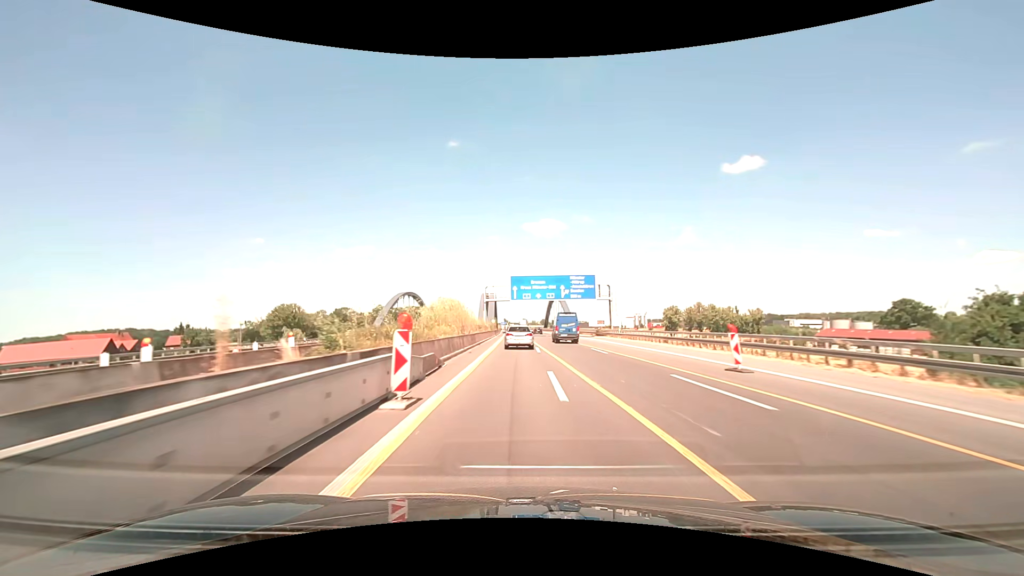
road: motorway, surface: asphalt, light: Day
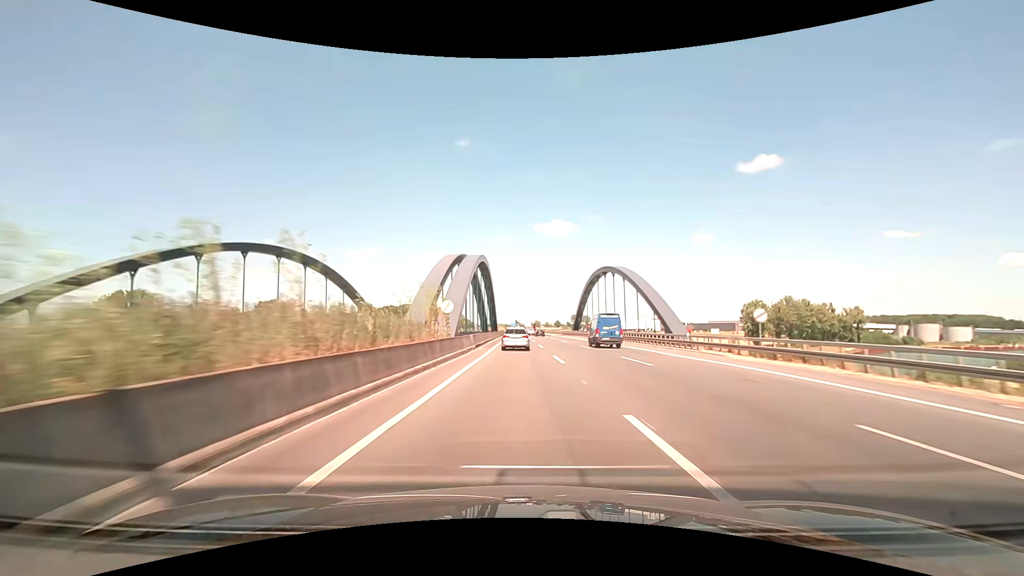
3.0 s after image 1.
(-1.3, +77.5) m; -2°
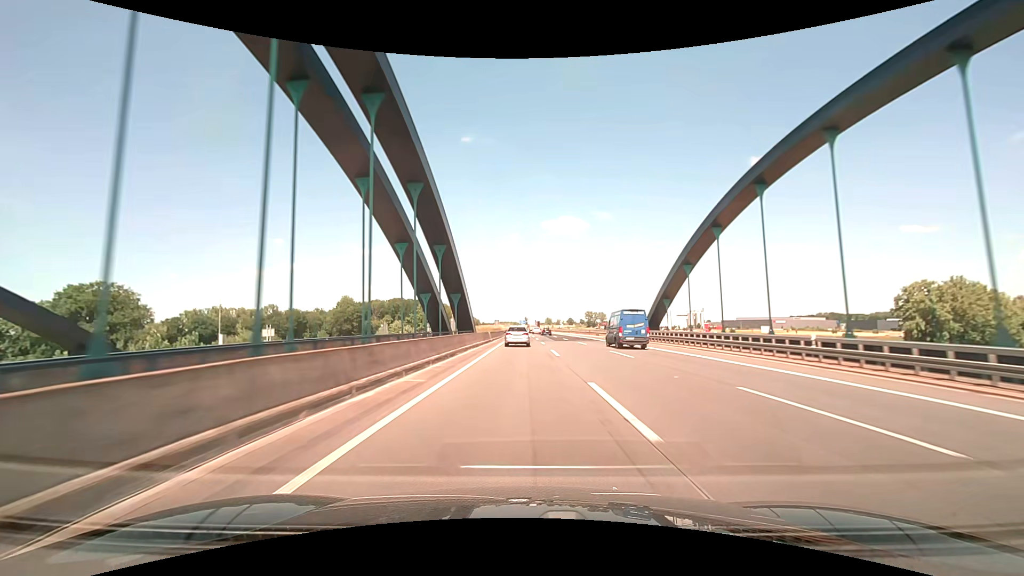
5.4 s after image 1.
(-0.3, +68.7) m; -1°
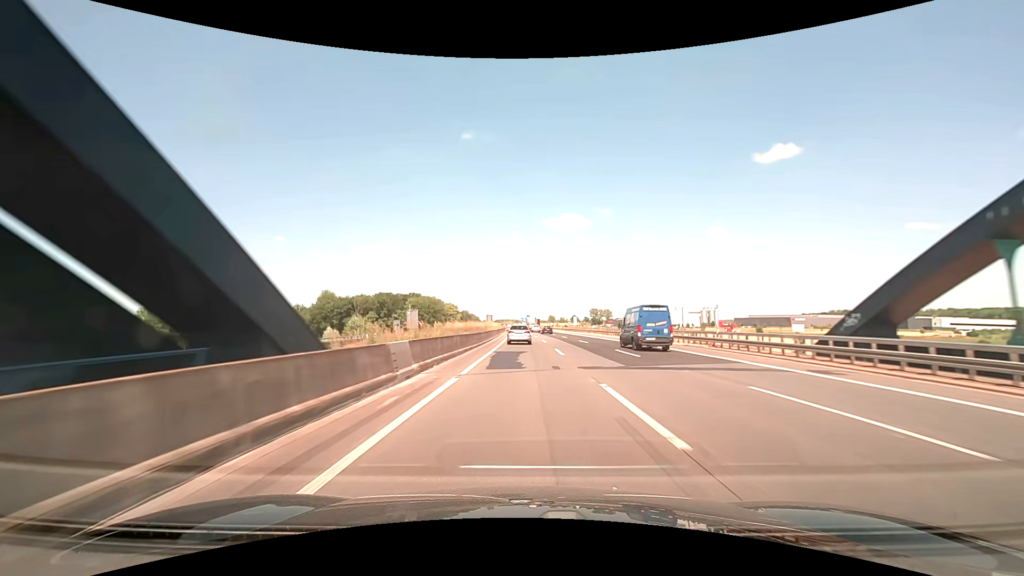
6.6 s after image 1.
(-0.1, +36.5) m; -1°
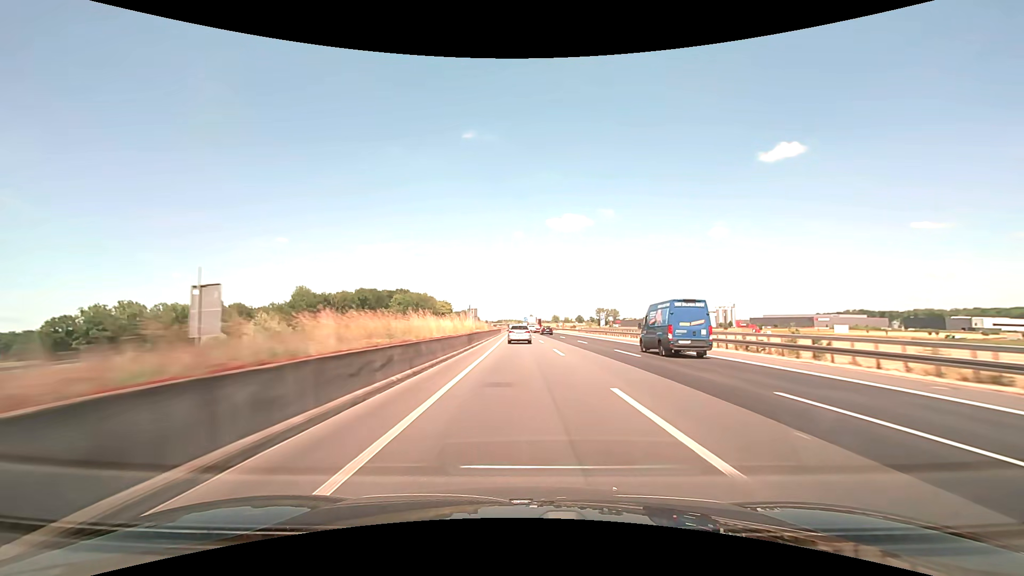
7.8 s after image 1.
(+0.2, +37.5) m; 0°
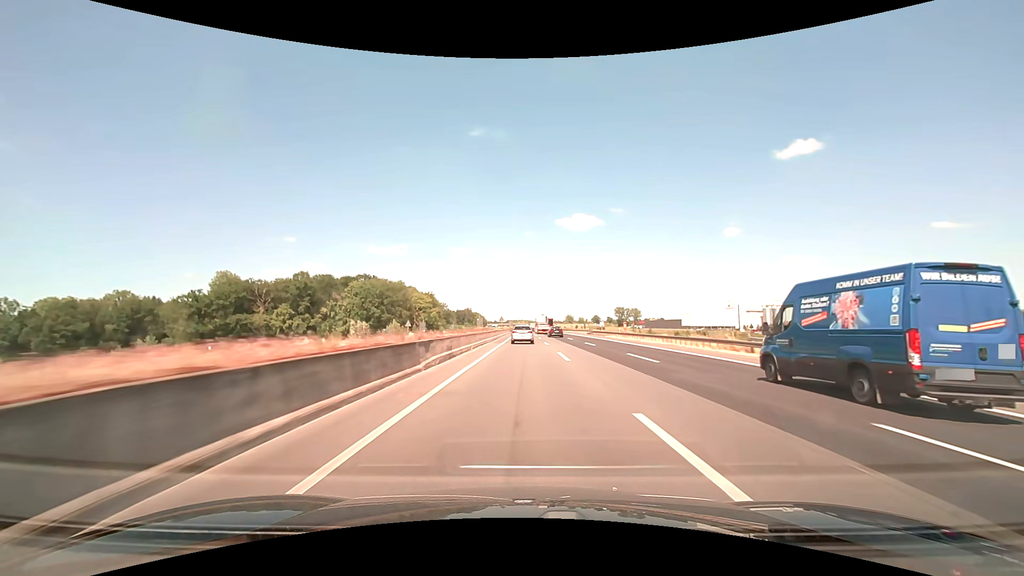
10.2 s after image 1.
(-0.7, +76.3) m; -1°
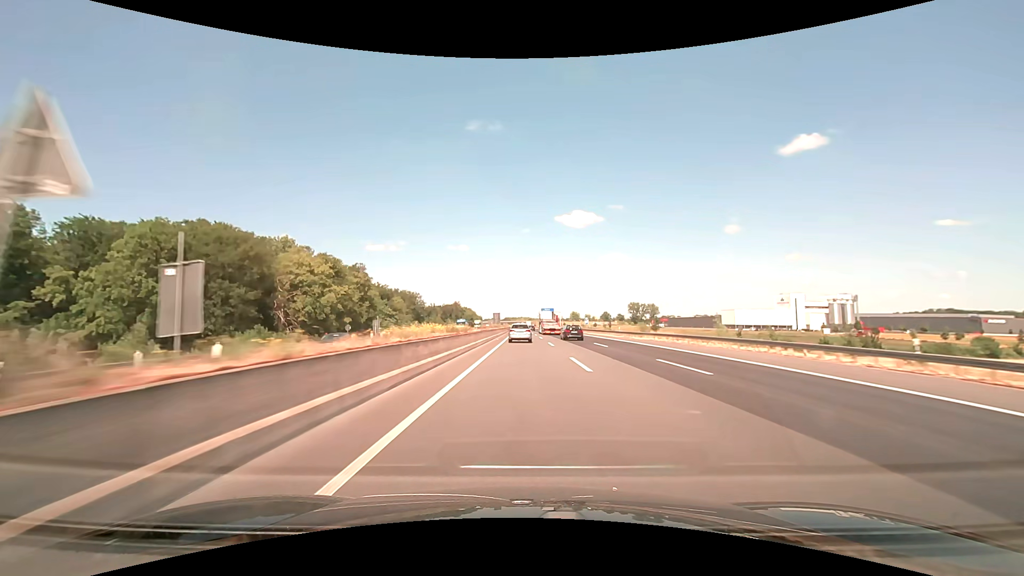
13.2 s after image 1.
(-0.3, +96.7) m; 0°
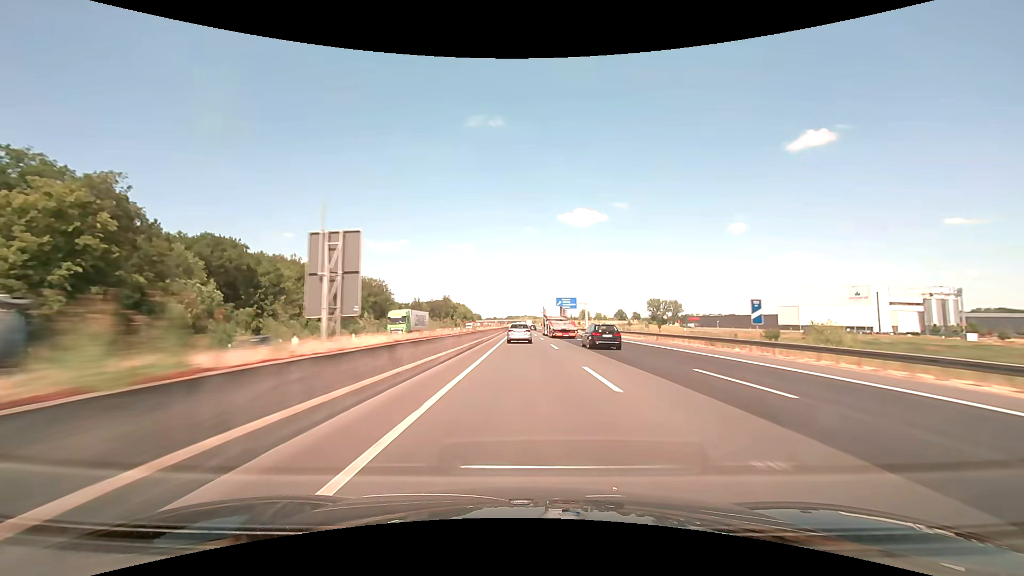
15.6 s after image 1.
(-0.2, +78.0) m; 0°
(0, +10) (0, +20) (0, +30) (0, +40) (0, +50) (0, +60) (0, +70) (0, +80) (-1, +90) (-1, +100) m
